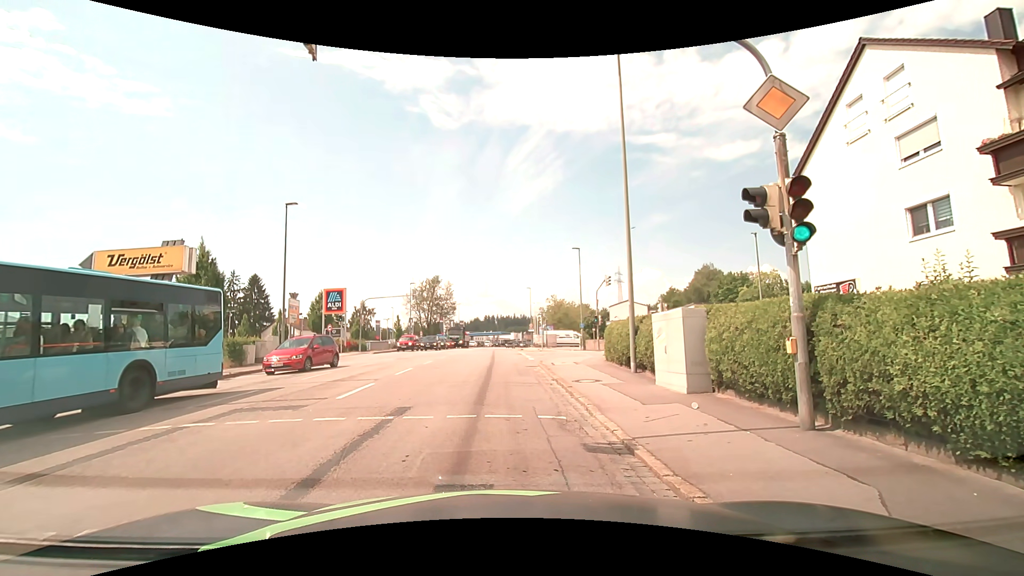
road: tertiary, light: Day
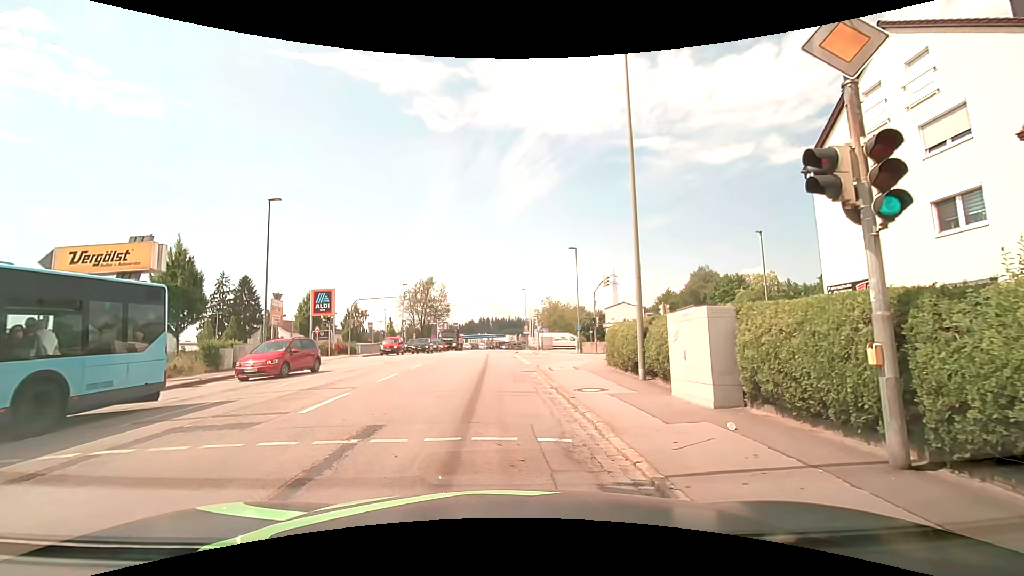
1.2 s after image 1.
(0.0, +1.8) m; +2°
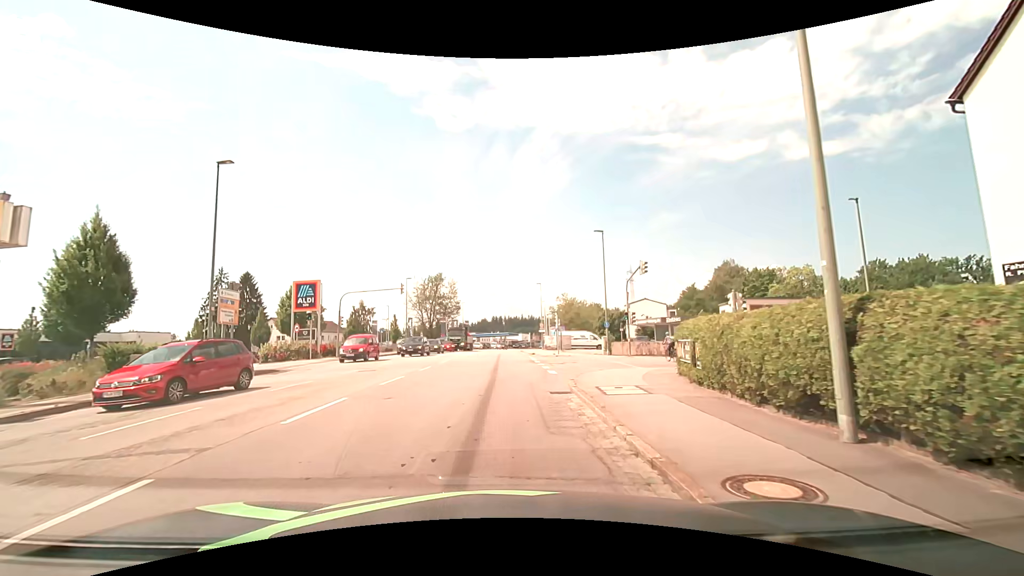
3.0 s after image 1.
(-0.3, +7.7) m; -2°
(0, +10) (-1, +20) (-1, +30) (-1, +40) (-1, +50) (-1, +60) (-1, +70) (-1, +80) (0, +90) (0, +100) m
